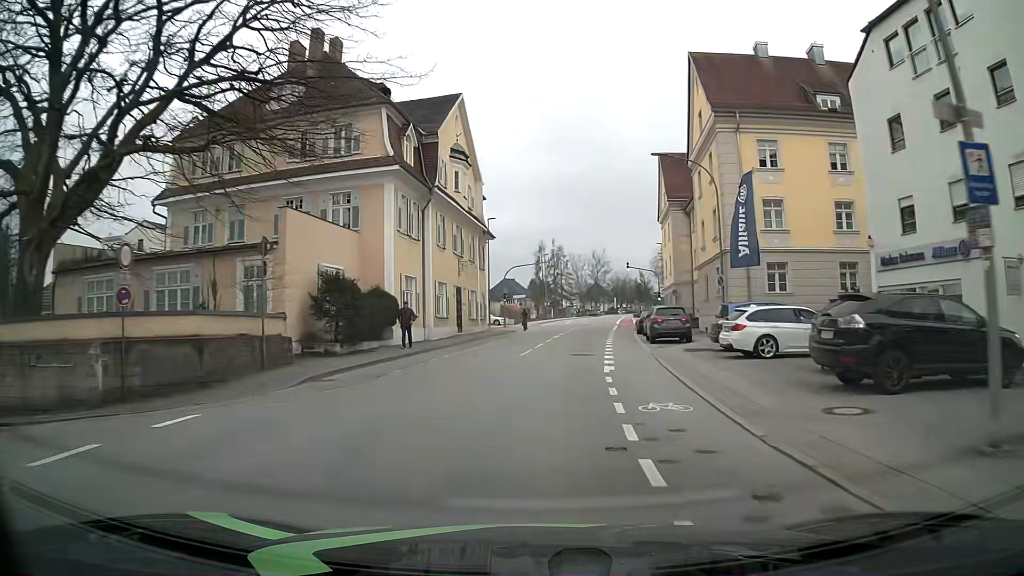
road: tertiary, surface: asphalt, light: Day
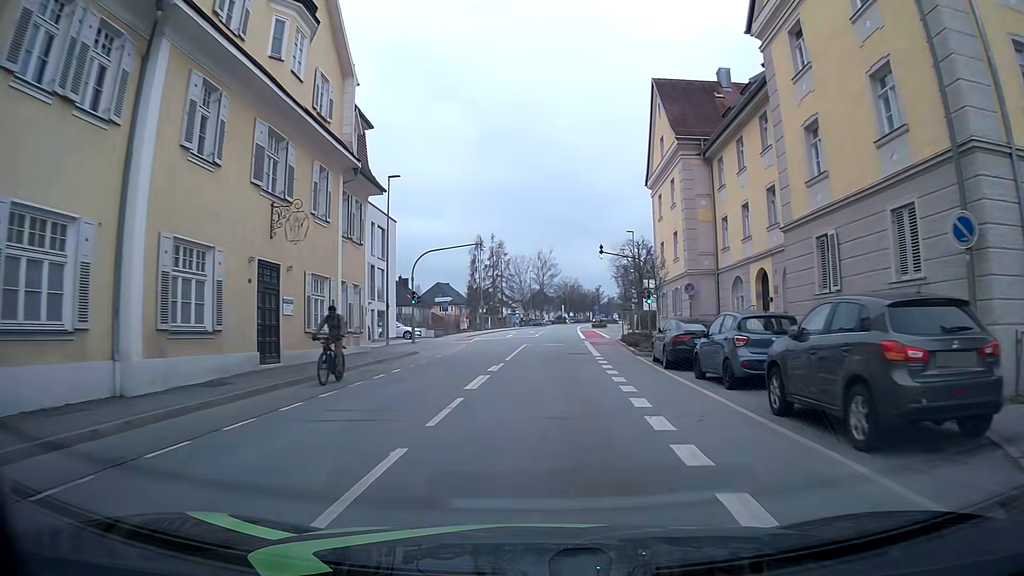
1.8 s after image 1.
(+0.8, +22.3) m; +4°
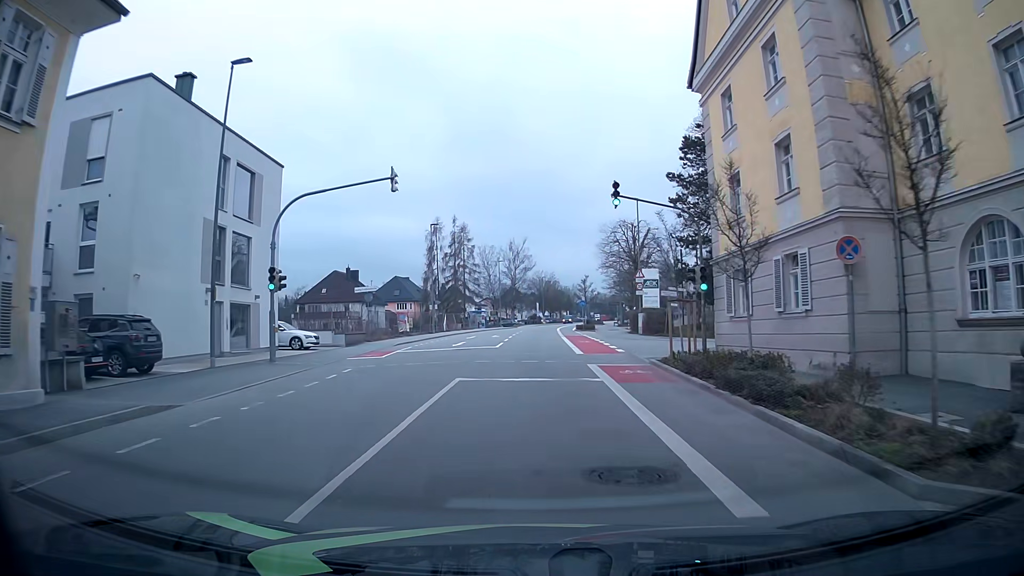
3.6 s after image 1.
(+0.7, +19.6) m; +3°
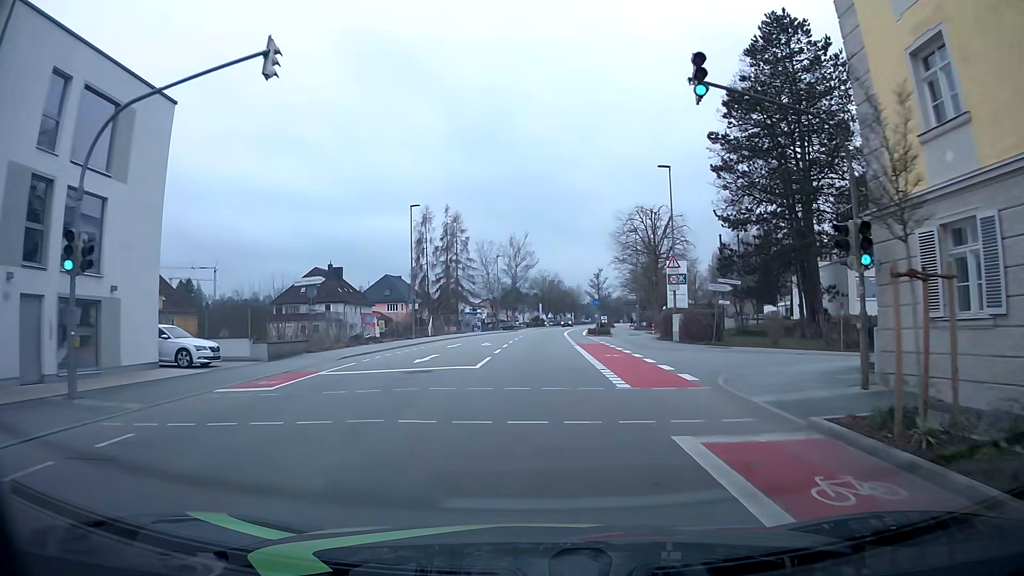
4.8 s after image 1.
(0.0, +11.6) m; 0°
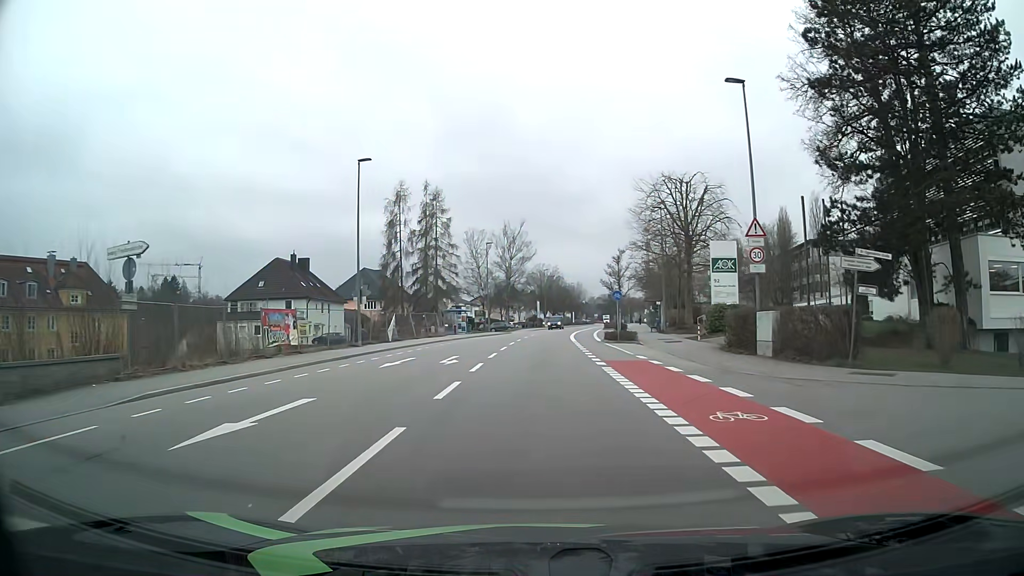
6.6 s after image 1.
(-0.1, +15.1) m; -1°
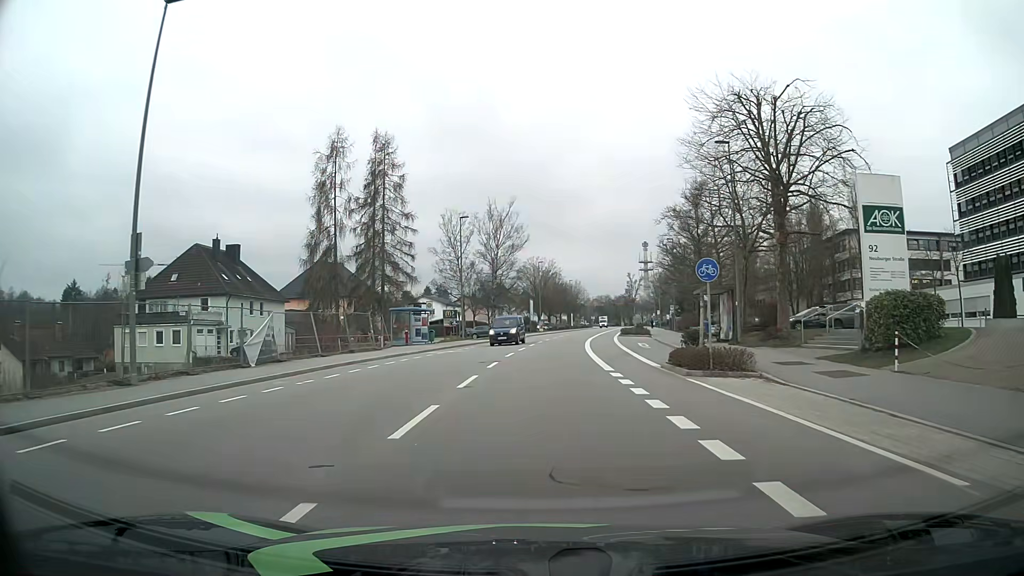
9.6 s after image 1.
(+0.3, +21.3) m; +1°
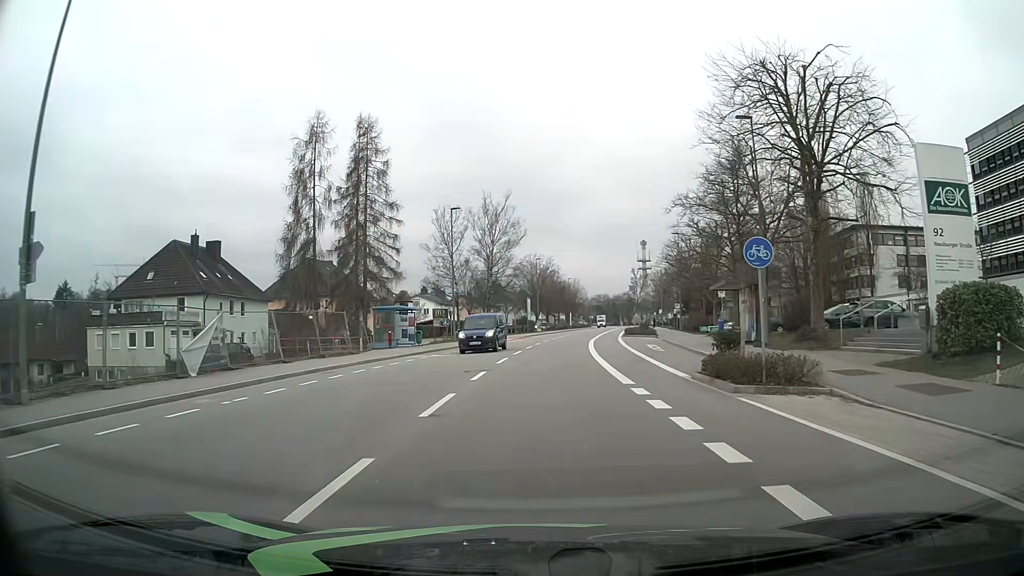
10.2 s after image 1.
(0.0, +4.3) m; 0°
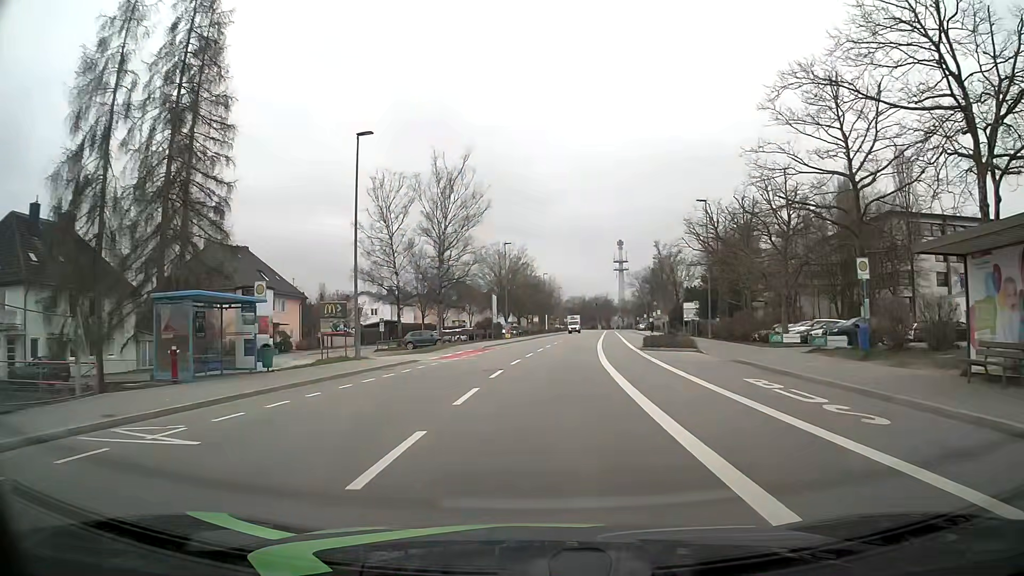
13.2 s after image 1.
(+0.5, +21.8) m; +3°
(0, +10) (+1, +20) (+1, +30) (+2, +40) (+3, +50) (+4, +60) (+5, +70) (+6, +80) (+7, +90) (+8, +100) m
